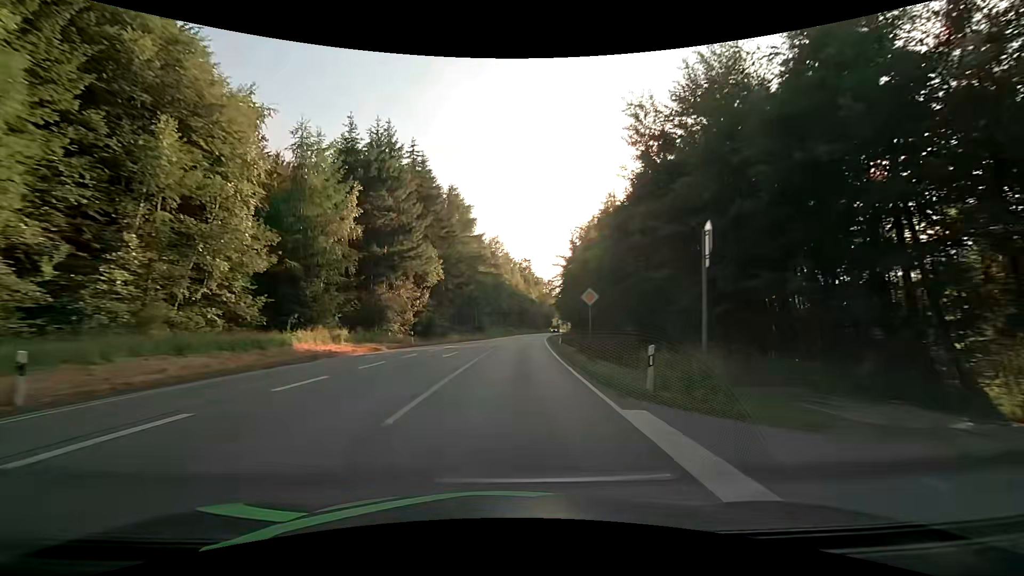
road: primary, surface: asphalt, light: Day
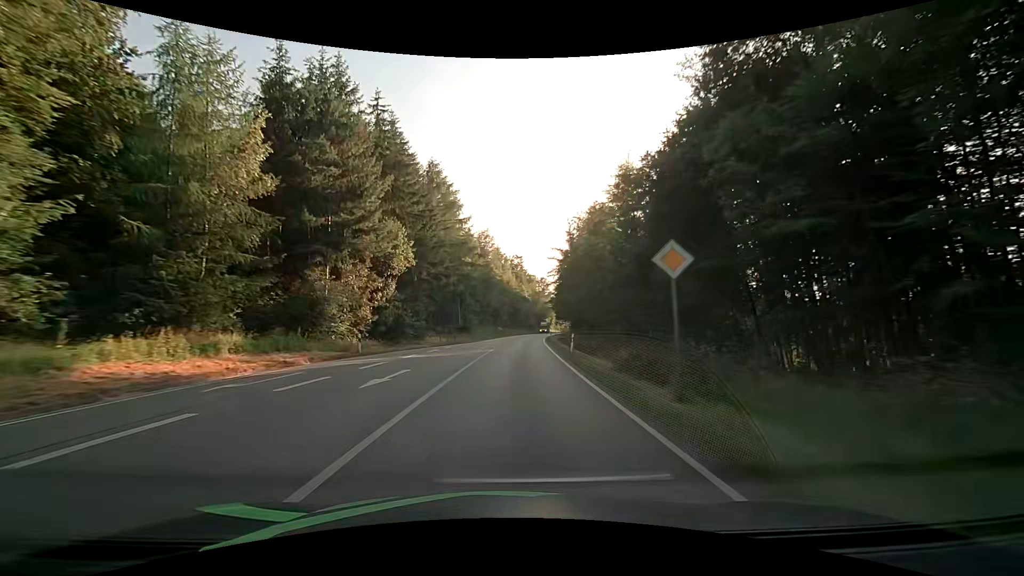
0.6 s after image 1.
(+0.2, +11.9) m; +2°
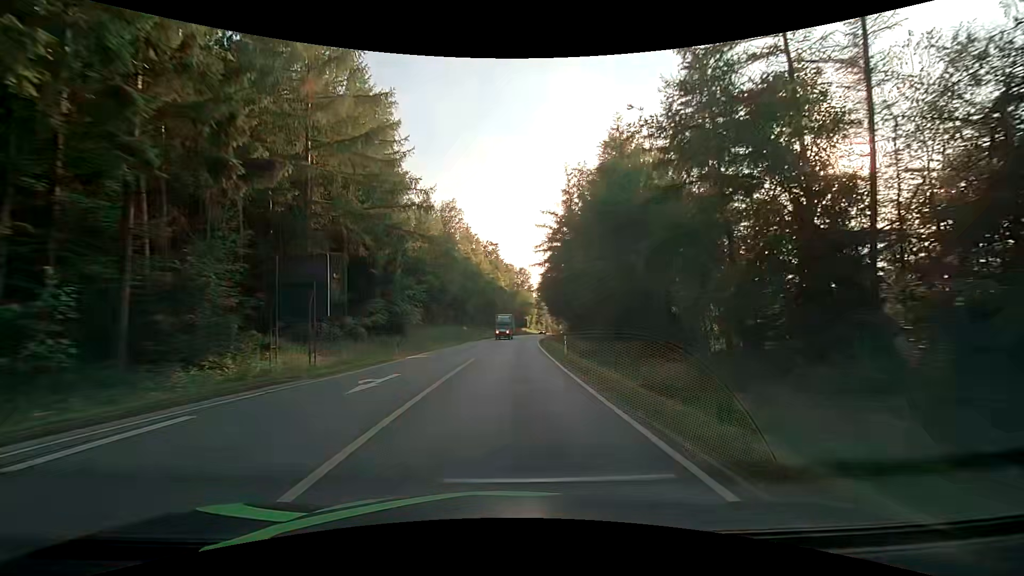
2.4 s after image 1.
(+0.7, +35.6) m; +2°
(0, +10) (0, +20) (+1, +30) (+1, +40) (+1, +50) (+2, +60) (+3, +70) (+4, +80) (+5, +90) (+6, +100) m
